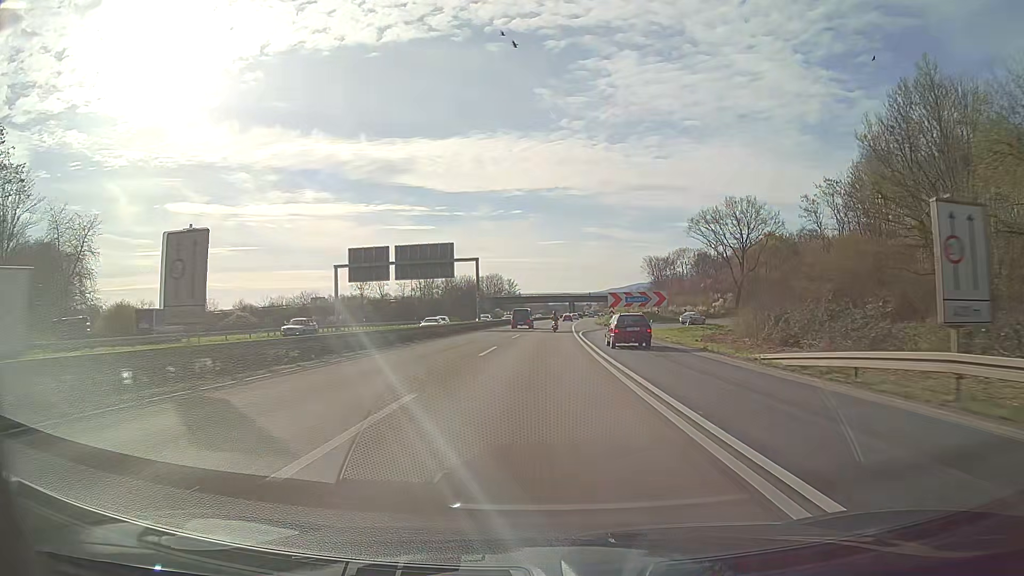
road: motorway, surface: asphalt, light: Day
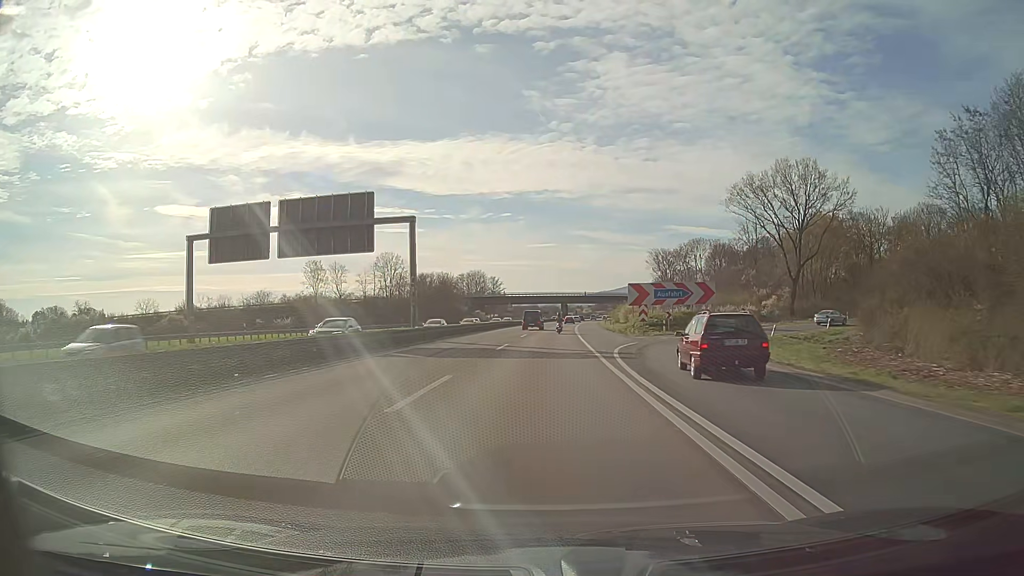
(+0.5, +31.2) m; +2°
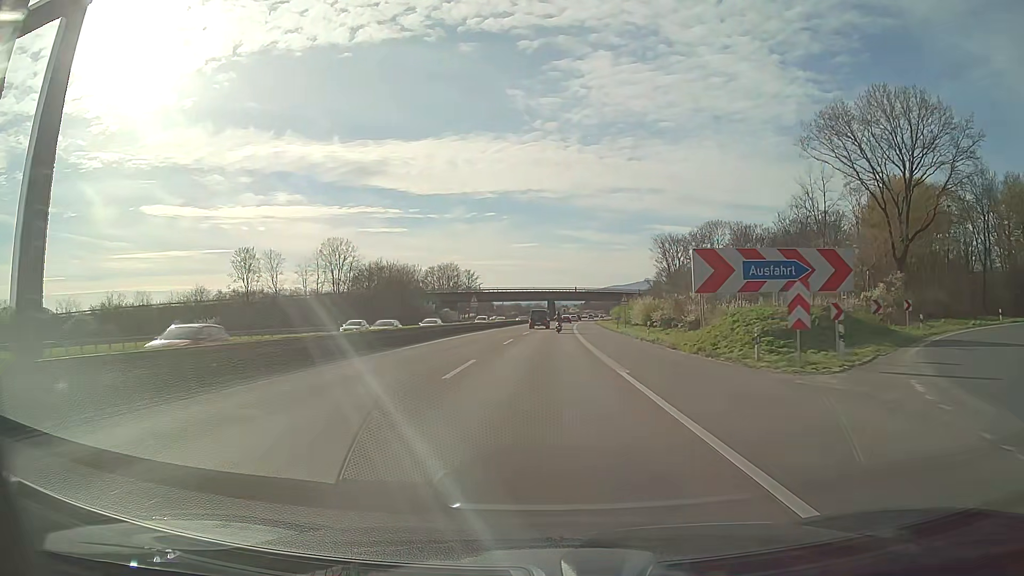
(+0.4, +31.2) m; +1°
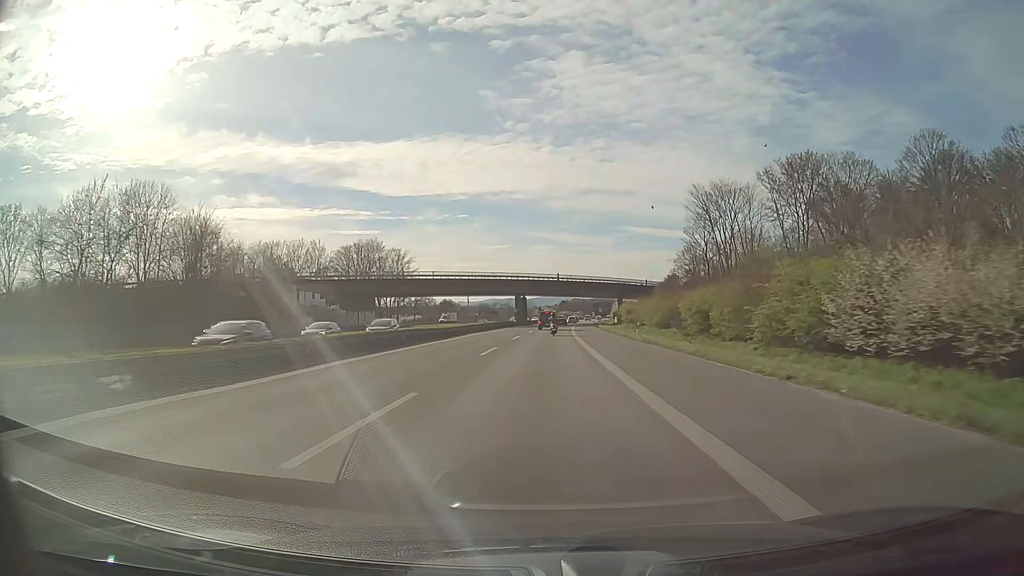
(+1.3, +62.5) m; +2°
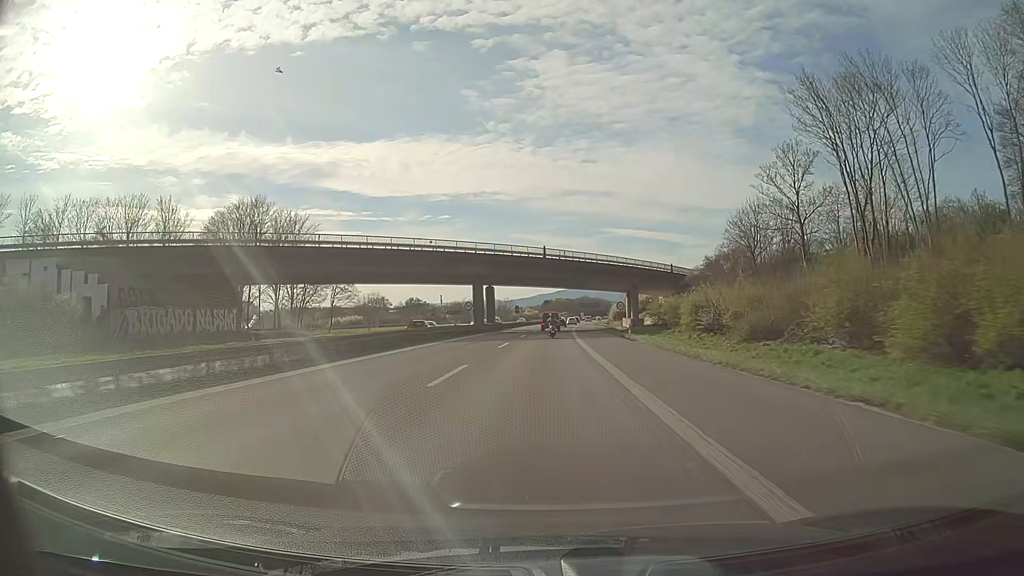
(+0.6, +46.7) m; +2°
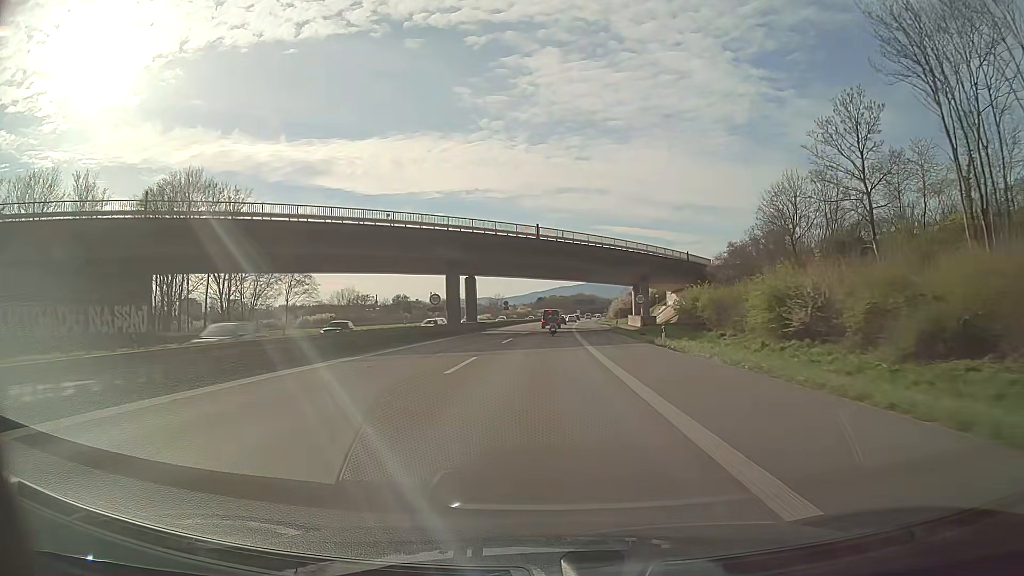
(0.0, +15.5) m; 0°
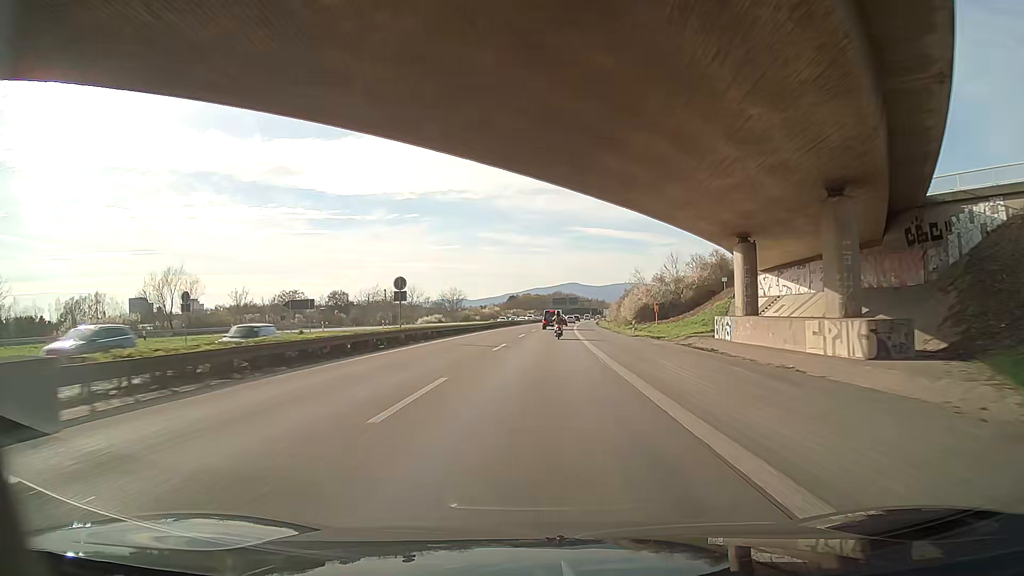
(+1.1, +60.9) m; +3°
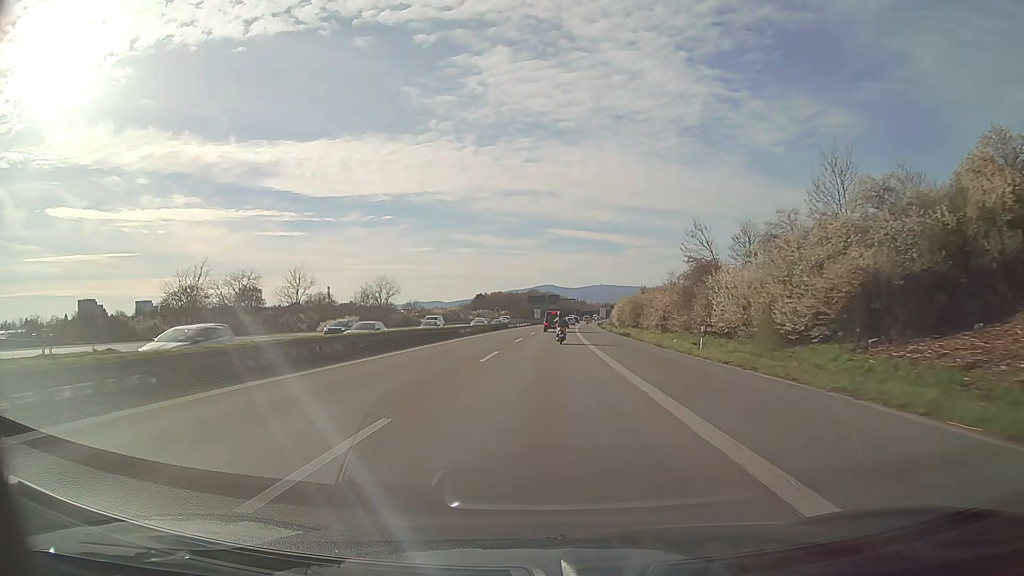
(+0.6, +59.7) m; +2°
(0, +10) (0, +20) (0, +30) (+1, +40) (+1, +50) (+1, +60) (+2, +70) (+2, +80) (+3, +90) (+3, +100) m
